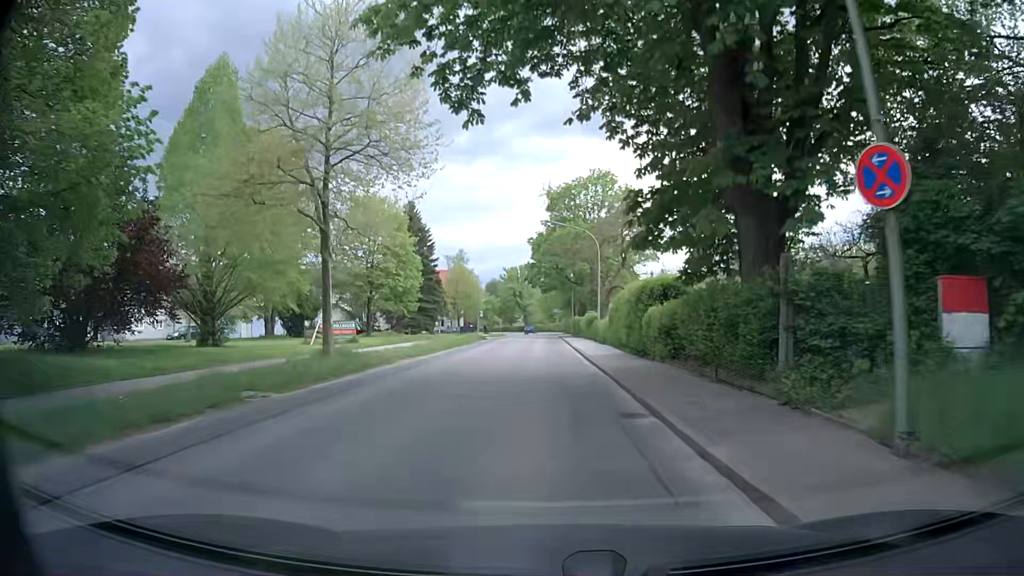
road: secondary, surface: asphalt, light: Day
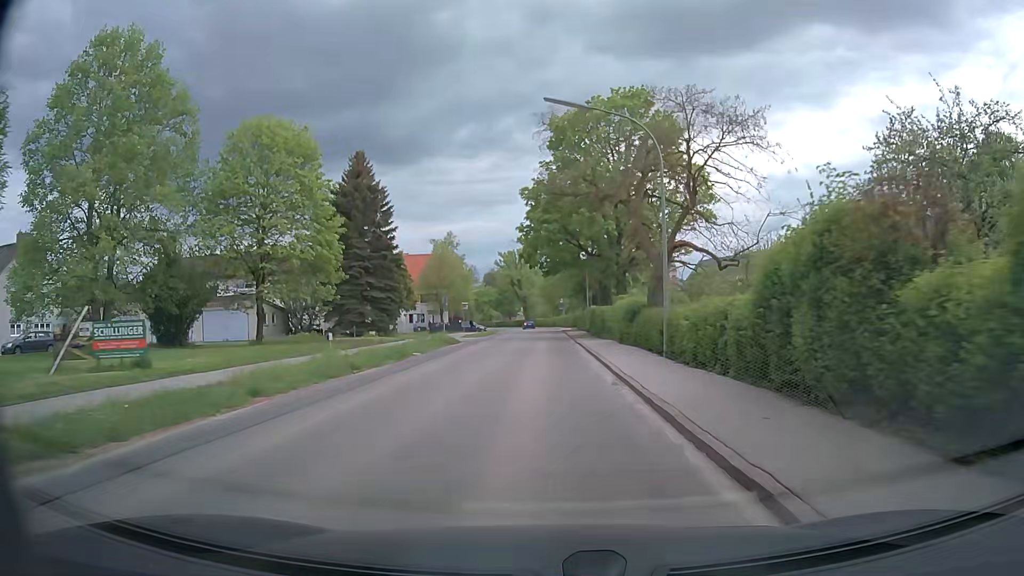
(-0.1, +22.1) m; 0°
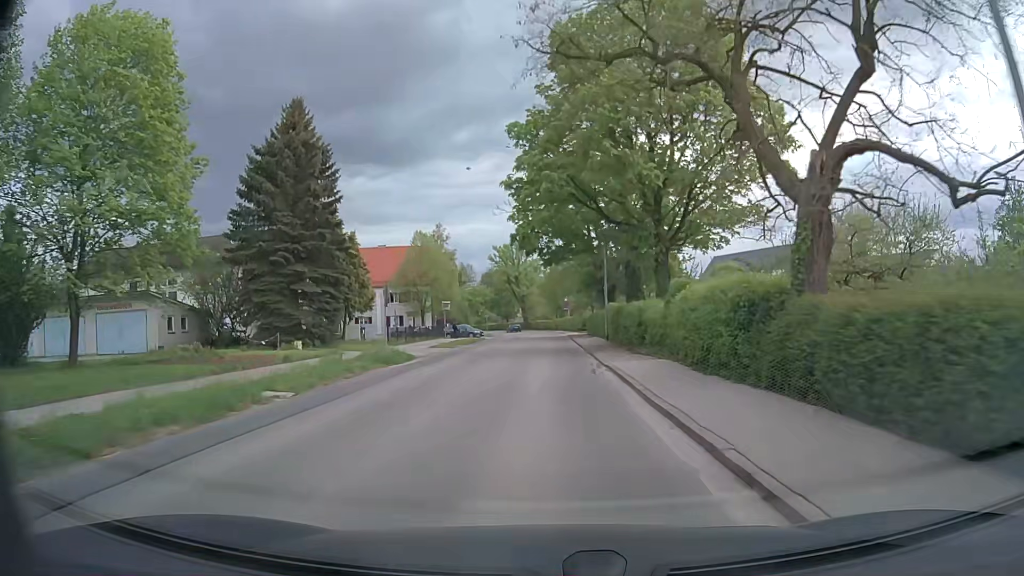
(0.0, +15.0) m; 0°
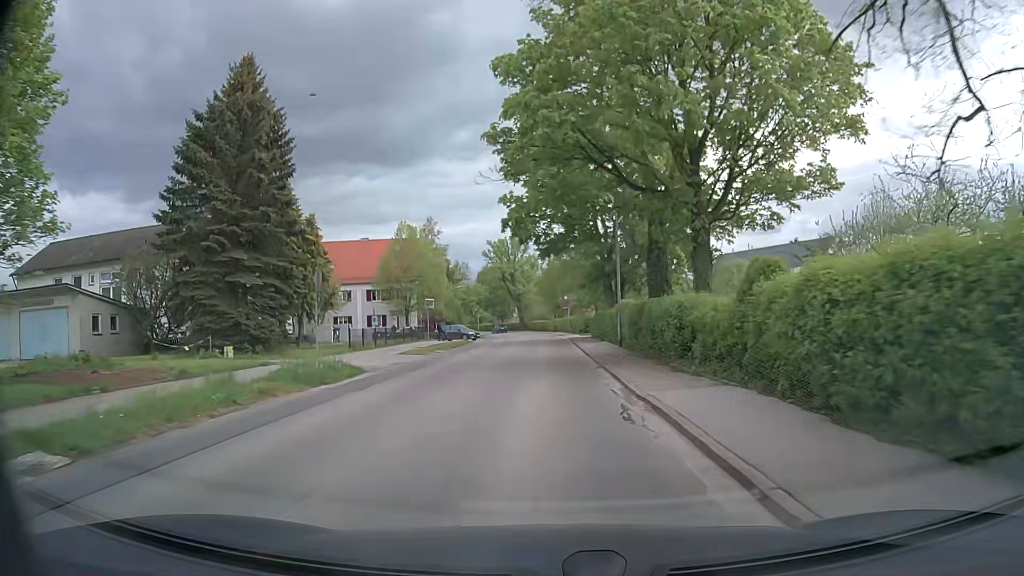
(0.0, +7.6) m; 0°
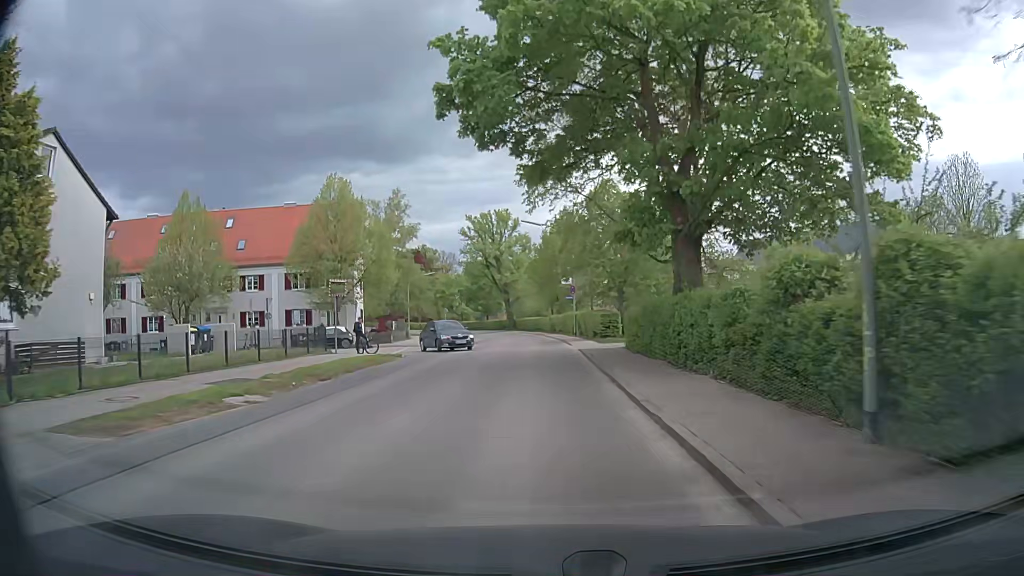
(+0.2, +22.8) m; 0°
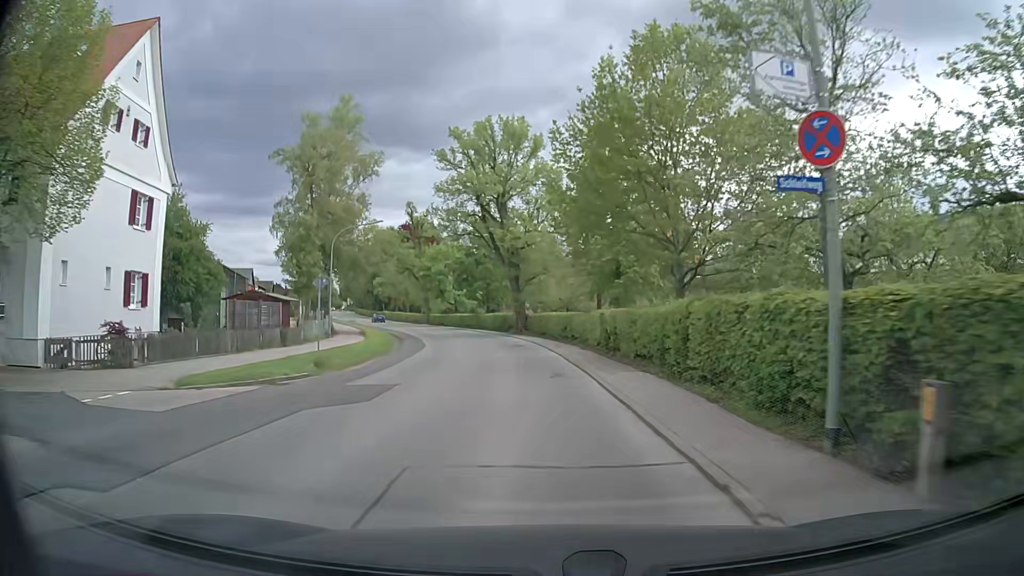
(-0.3, +36.8) m; -2°
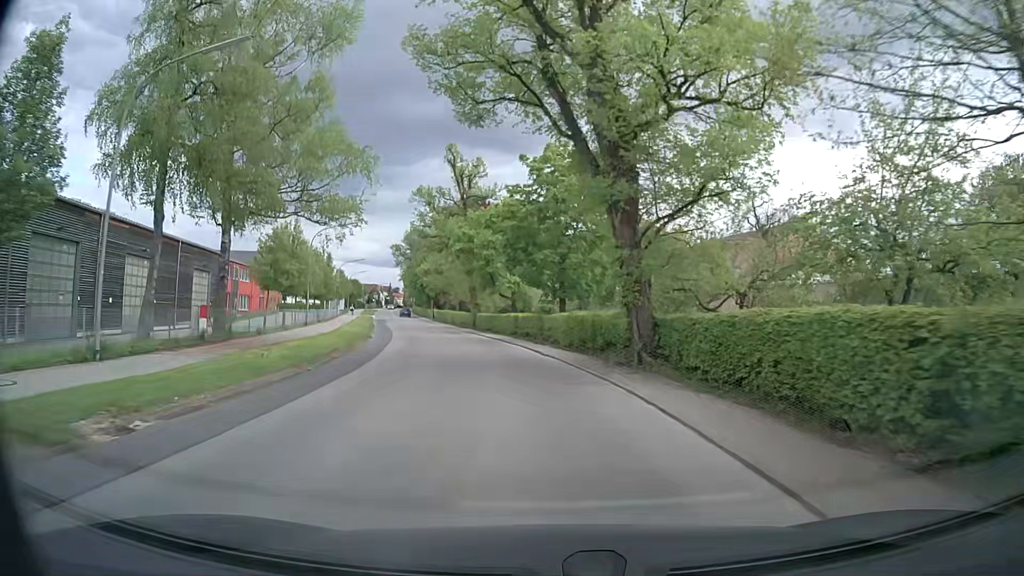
(-1.5, +29.8) m; -7°
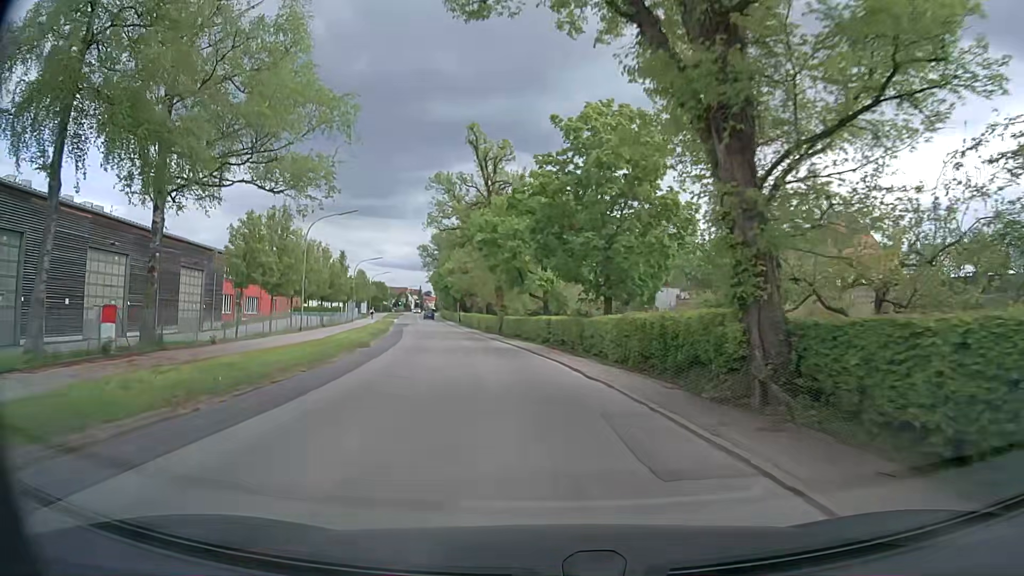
(-0.2, +7.6) m; -3°
